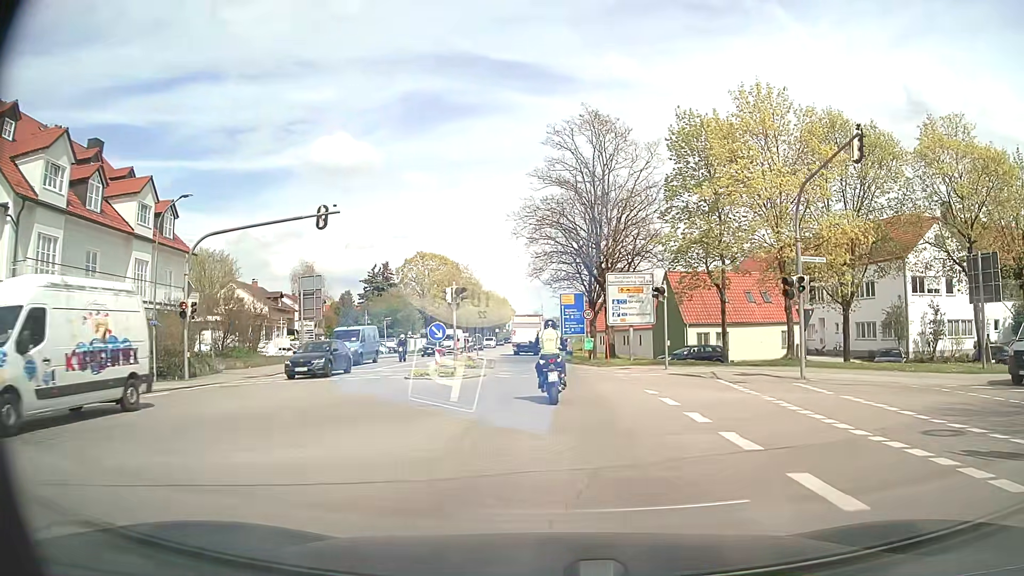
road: secondary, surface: asphalt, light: Day
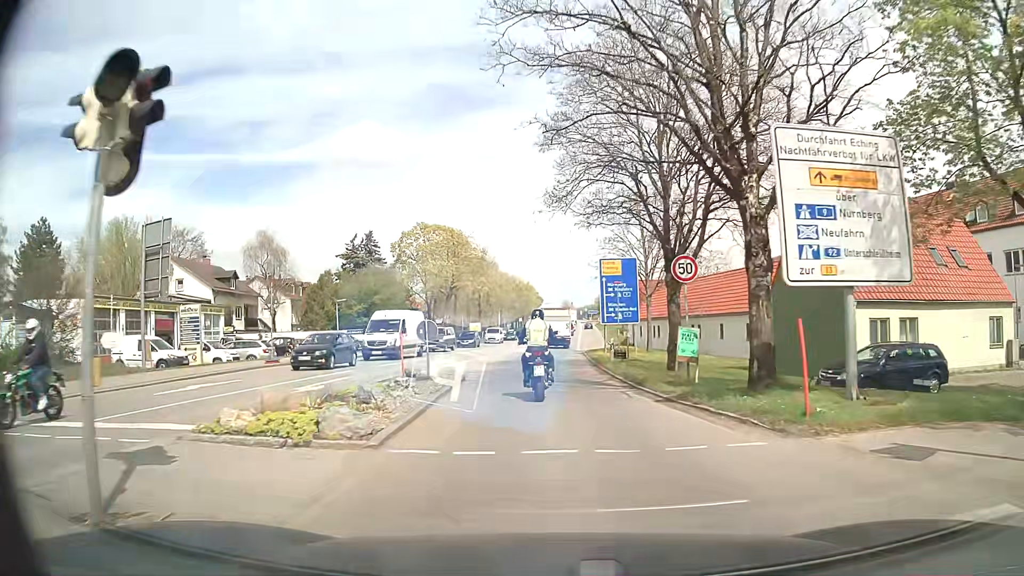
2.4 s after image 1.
(-0.2, +22.3) m; -3°
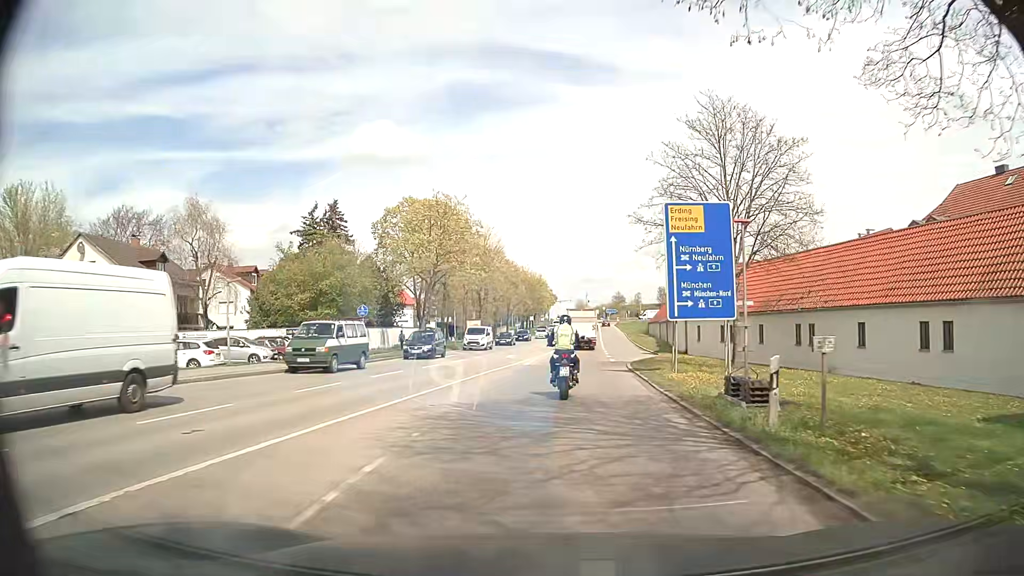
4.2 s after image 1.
(-0.3, +17.9) m; -1°
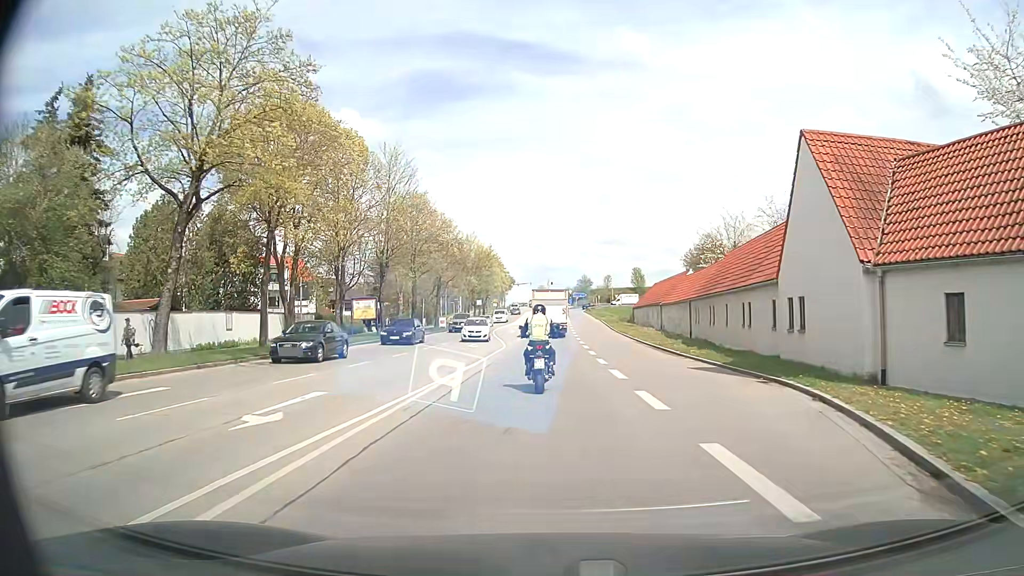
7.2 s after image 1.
(+1.1, +30.6) m; +4°
(0, +10) (0, +20) (0, +30) (0, +40) (0, +50) (0, +60) (0, +70) (0, +80) (0, +90) (0, +100) m
